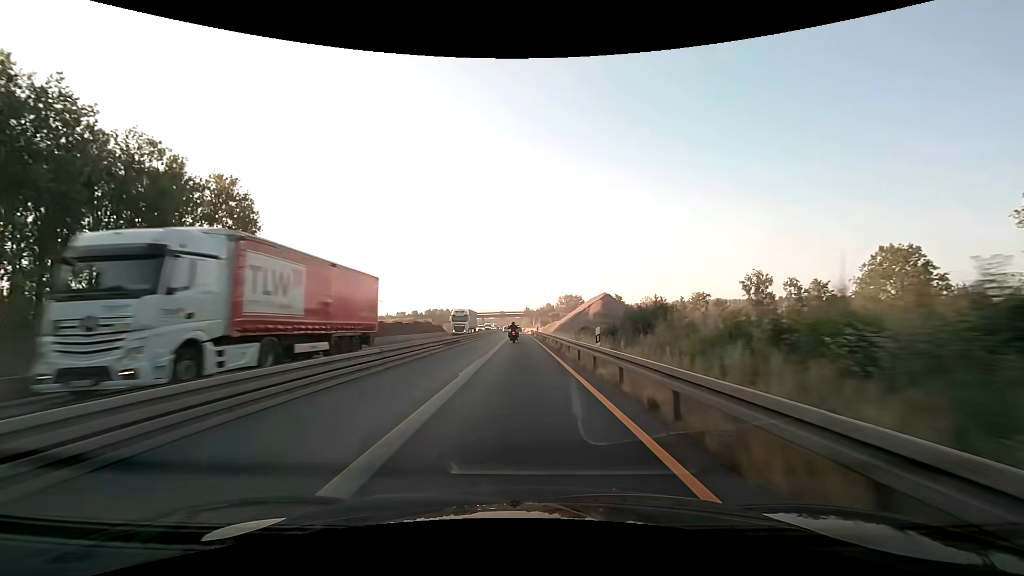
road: motorway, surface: asphalt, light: Day
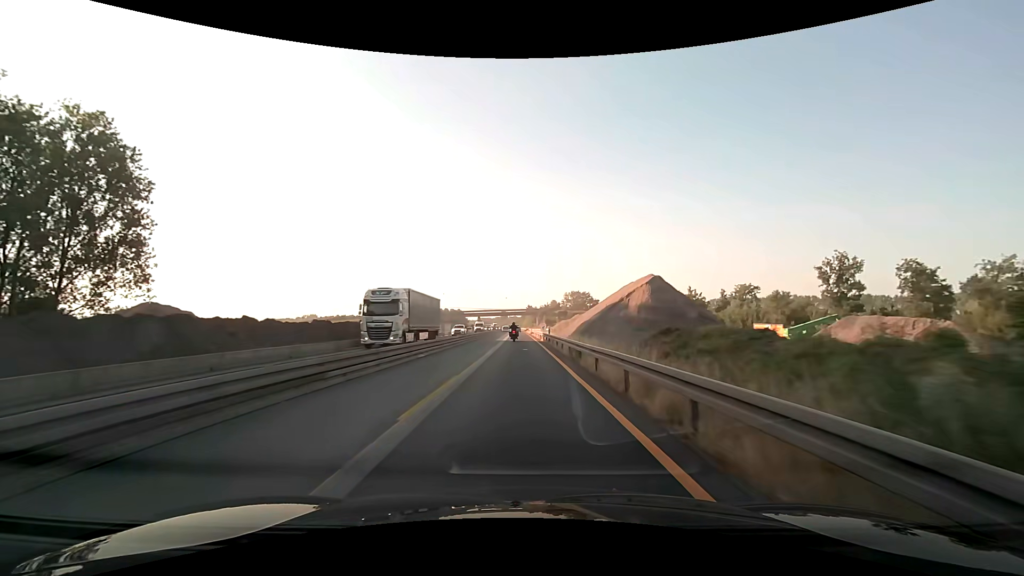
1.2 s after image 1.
(0.0, +25.1) m; 0°
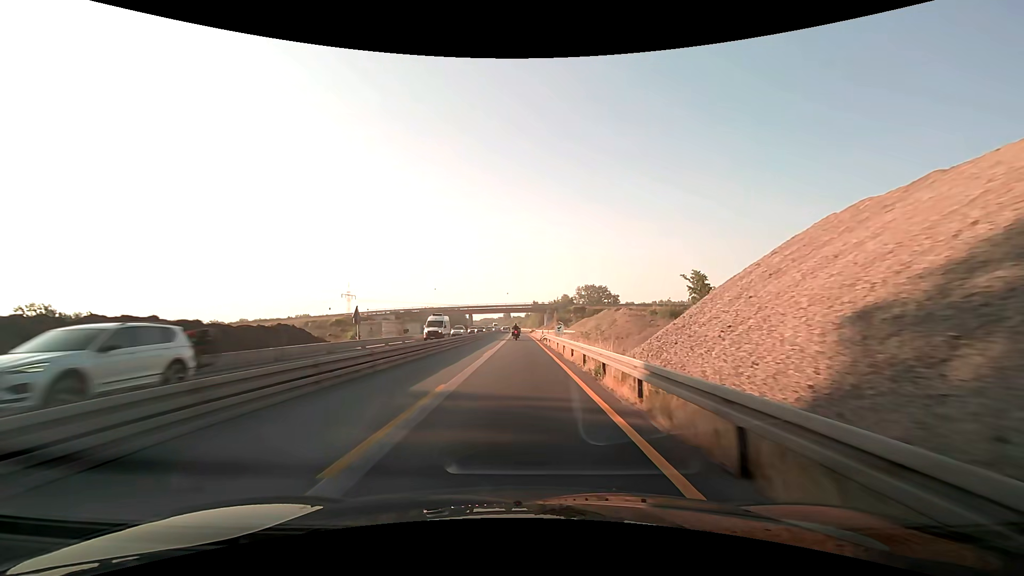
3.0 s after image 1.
(-0.1, +37.6) m; 0°
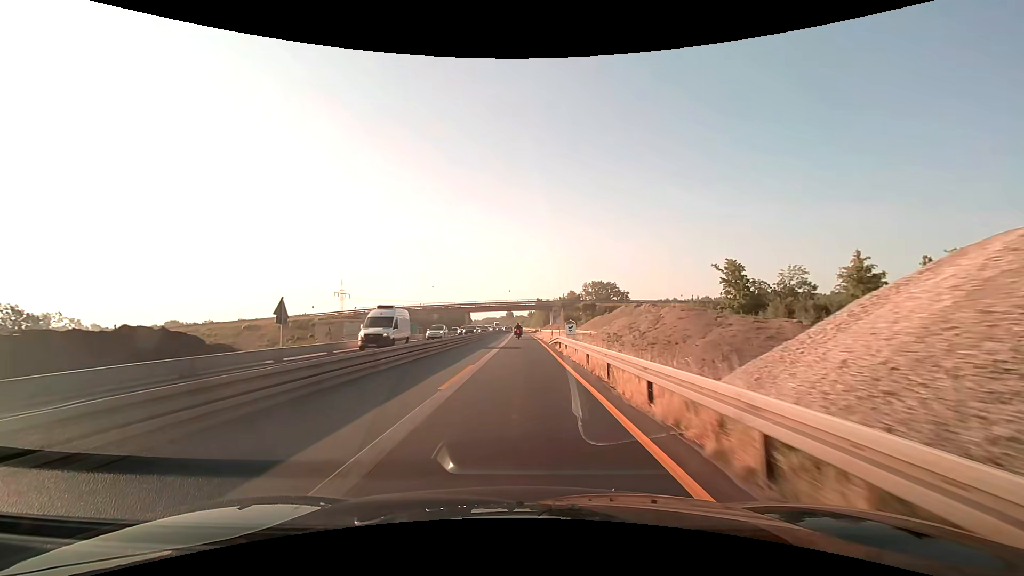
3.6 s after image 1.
(0.0, +12.5) m; 0°
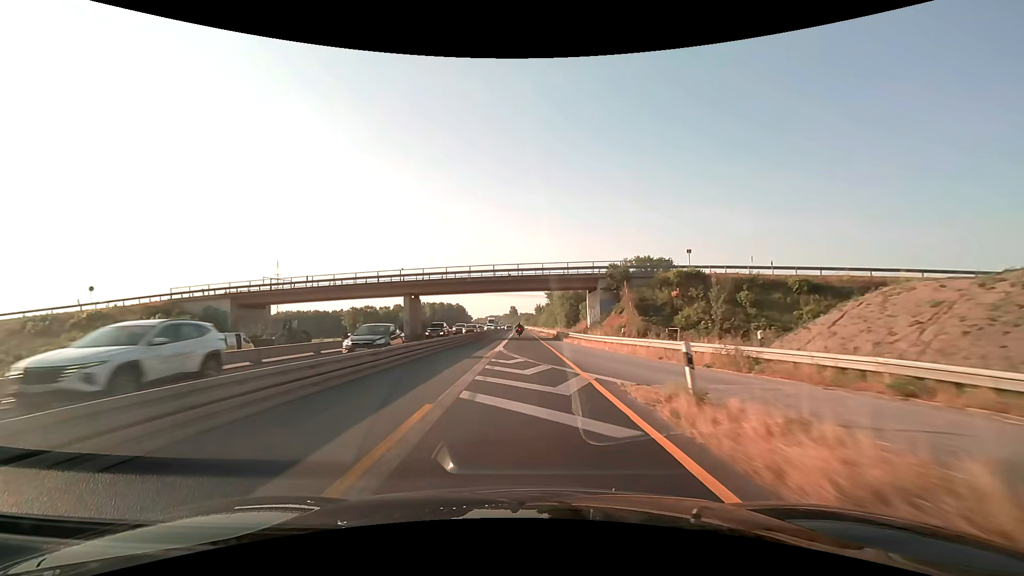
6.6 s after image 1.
(-0.4, +62.7) m; -1°
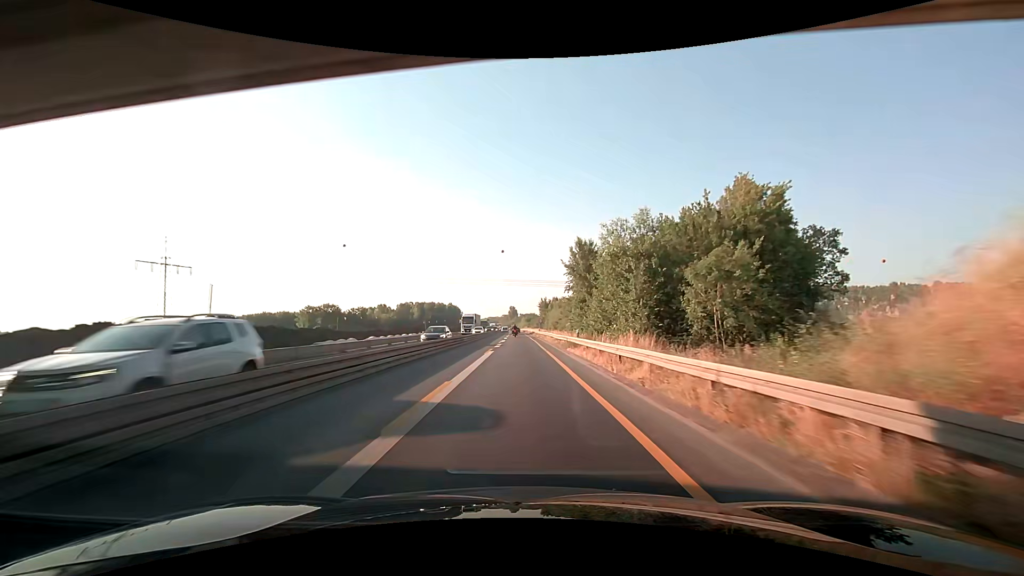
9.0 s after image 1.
(0.0, +50.1) m; 0°
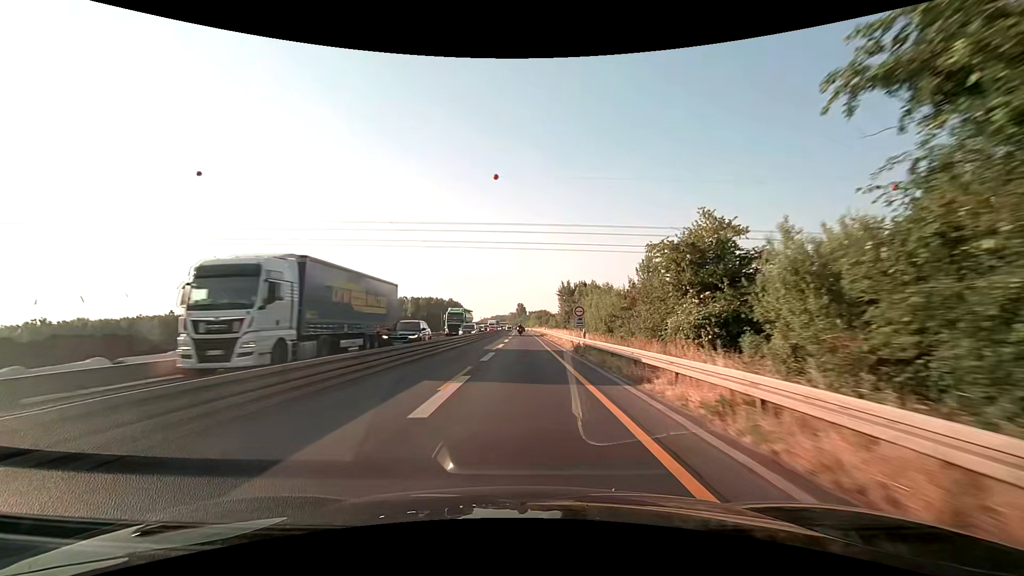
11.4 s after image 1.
(-0.9, +50.2) m; -1°
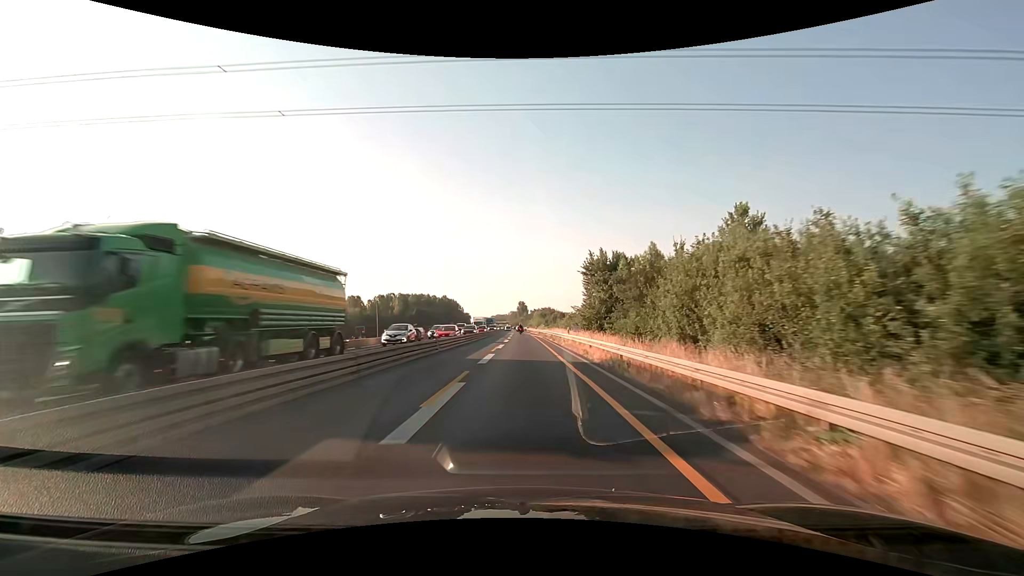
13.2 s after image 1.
(0.0, +37.7) m; 0°
(0, +10) (0, +20) (0, +30) (0, +40) (0, +50) (0, +60) (0, +70) (0, +80) (0, +90) (-1, +100) m
